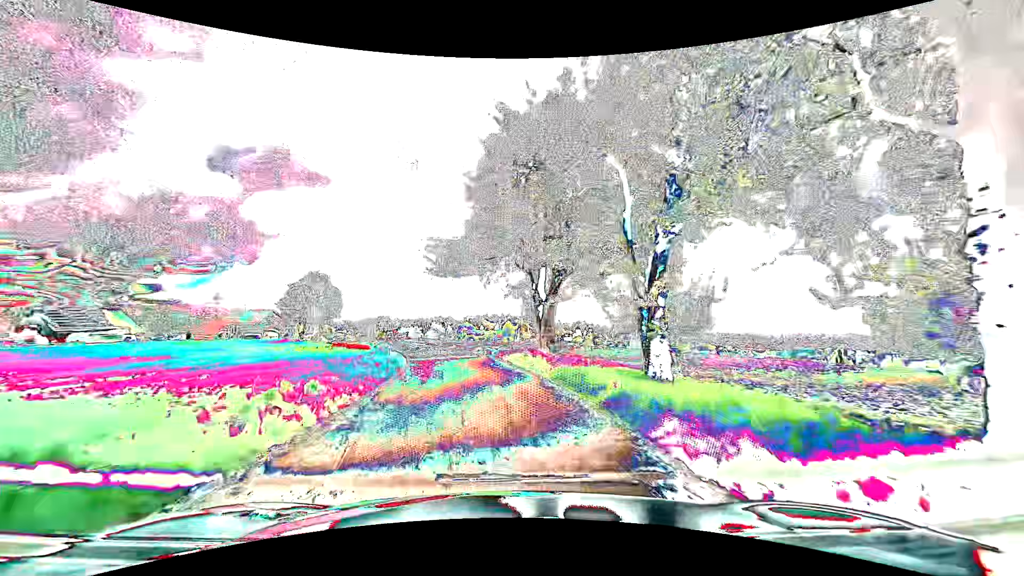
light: Day
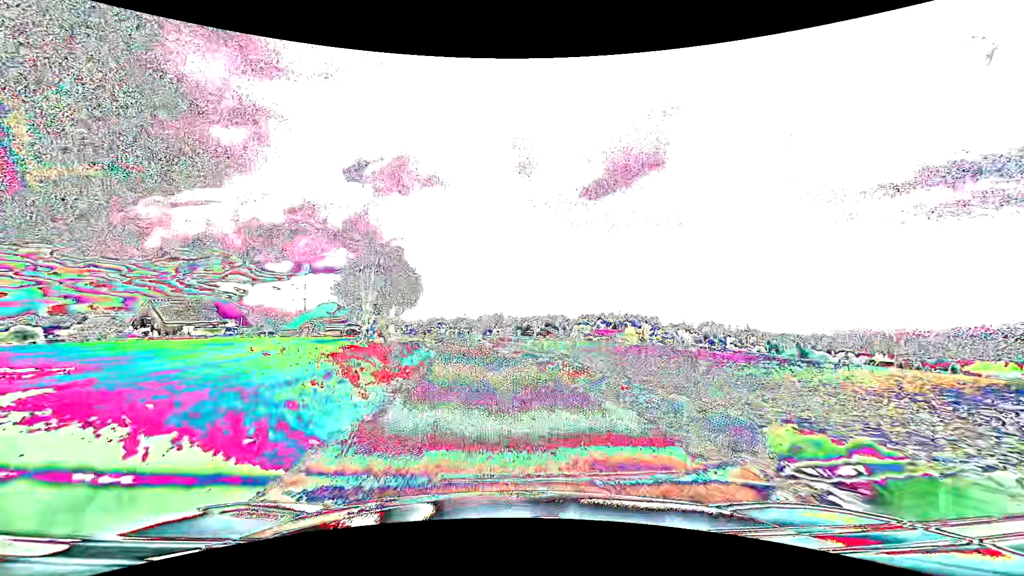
(-3.5, +30.1) m; -13°
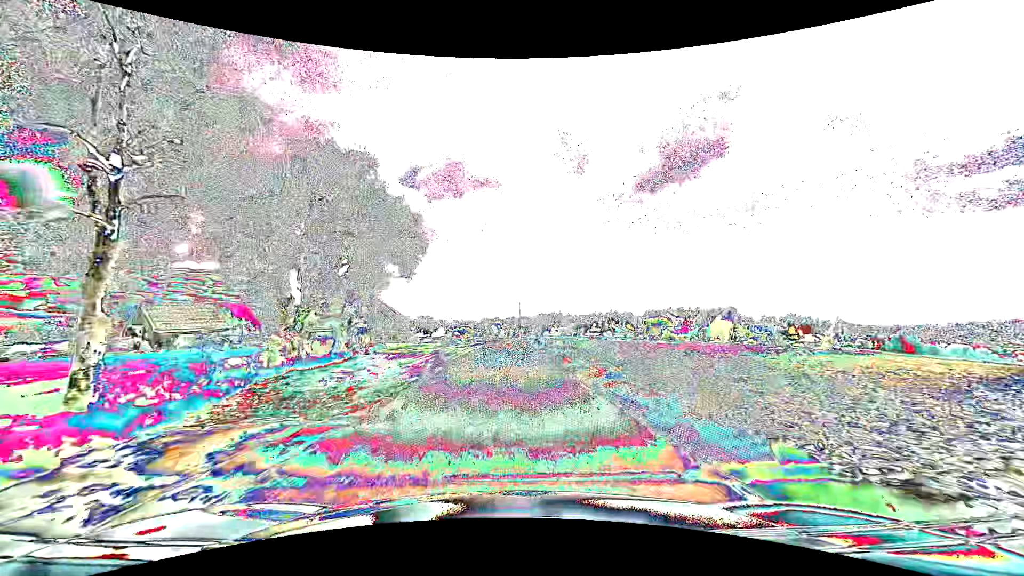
(-2.9, +38.2) m; -7°
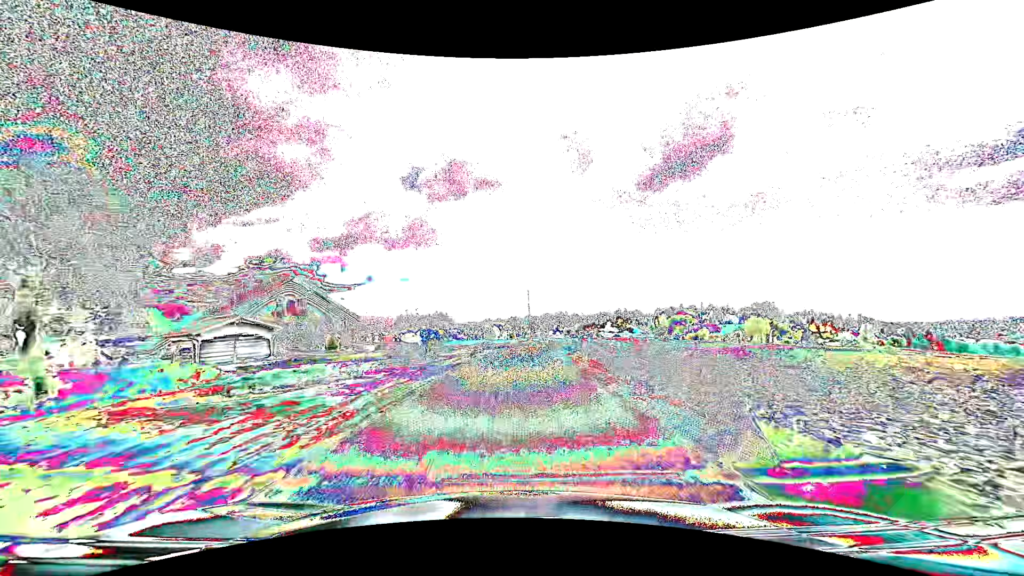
(-0.1, +30.7) m; 0°
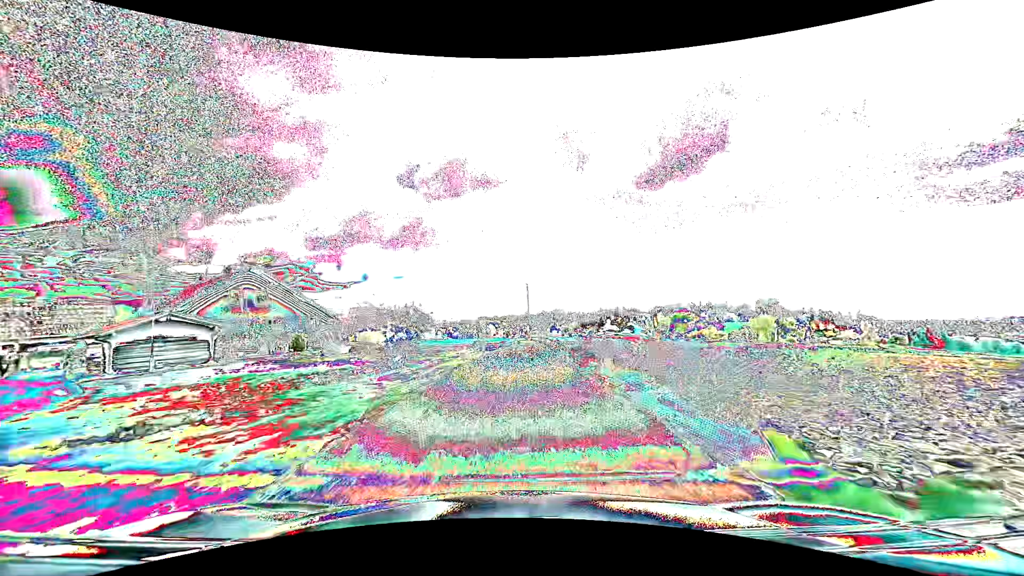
(+0.1, +7.6) m; +1°
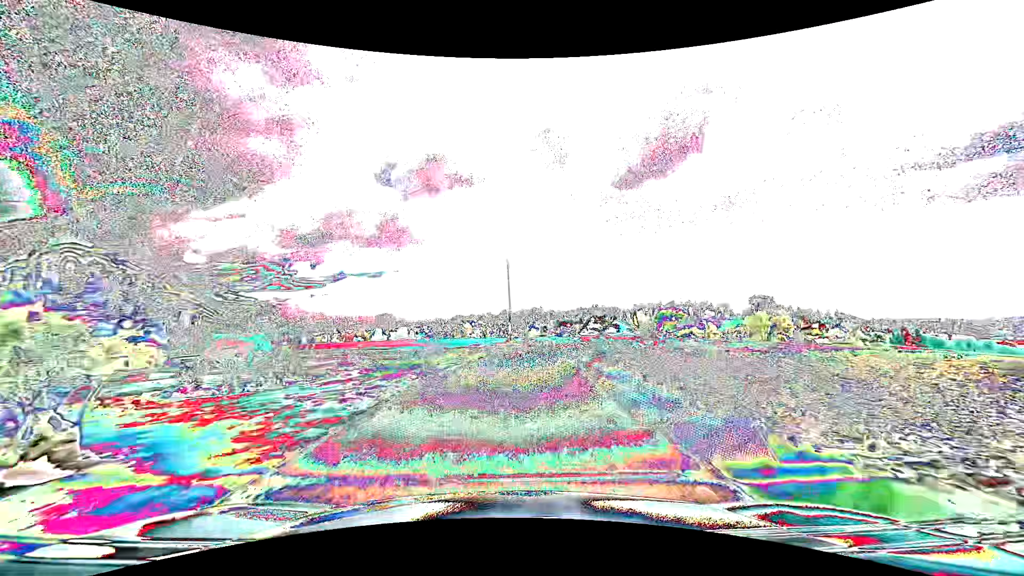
(+0.2, +15.3) m; +2°
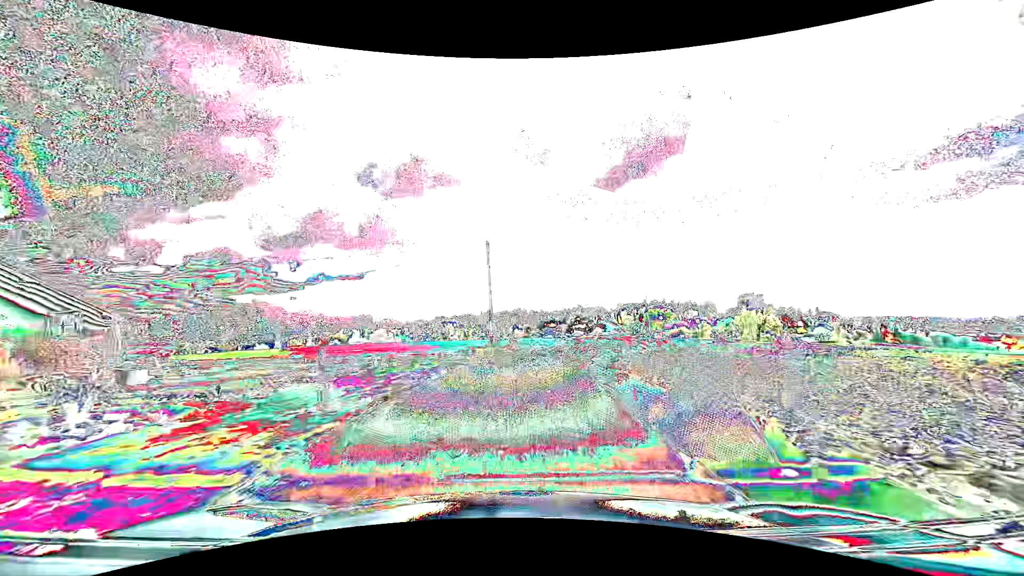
(+0.1, +7.6) m; +2°
